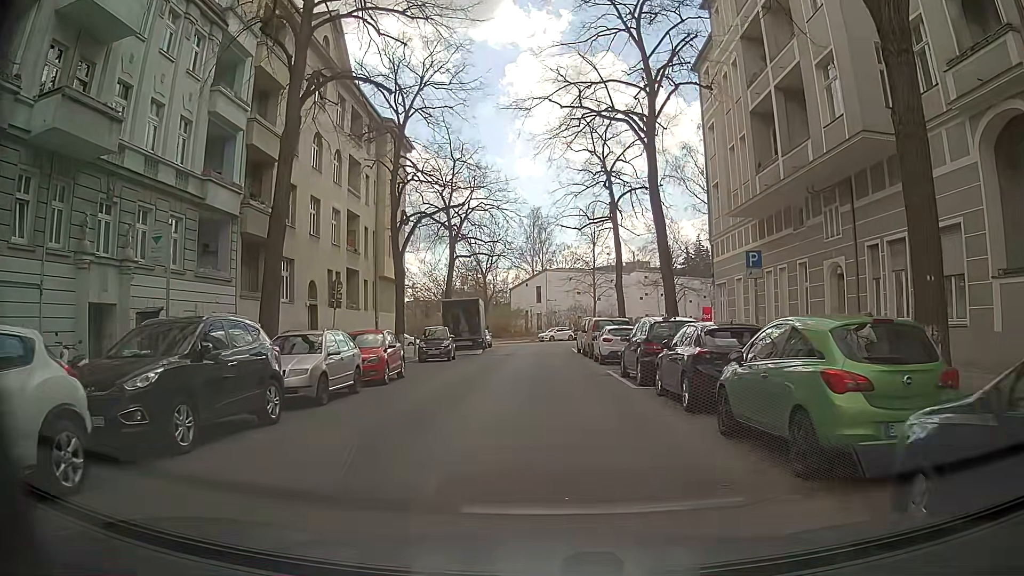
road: residential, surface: asphalt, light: Day
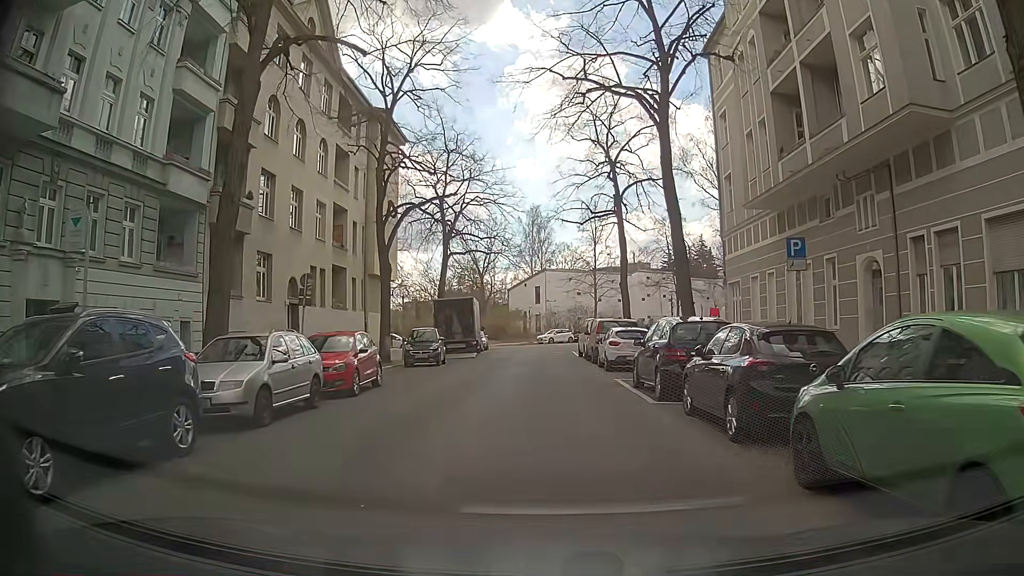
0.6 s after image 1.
(-0.1, +2.8) m; -1°
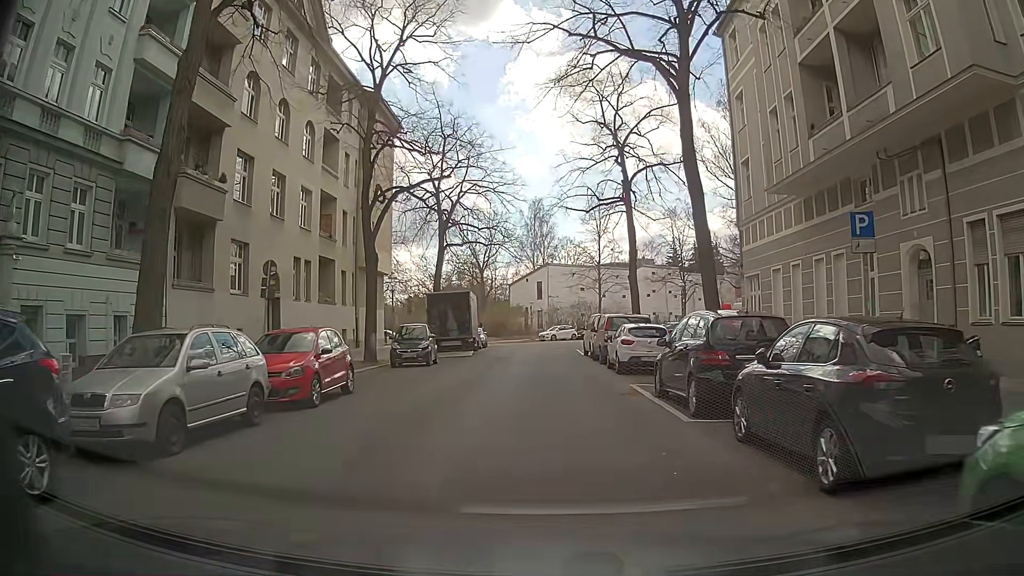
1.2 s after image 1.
(-0.1, +2.8) m; -2°
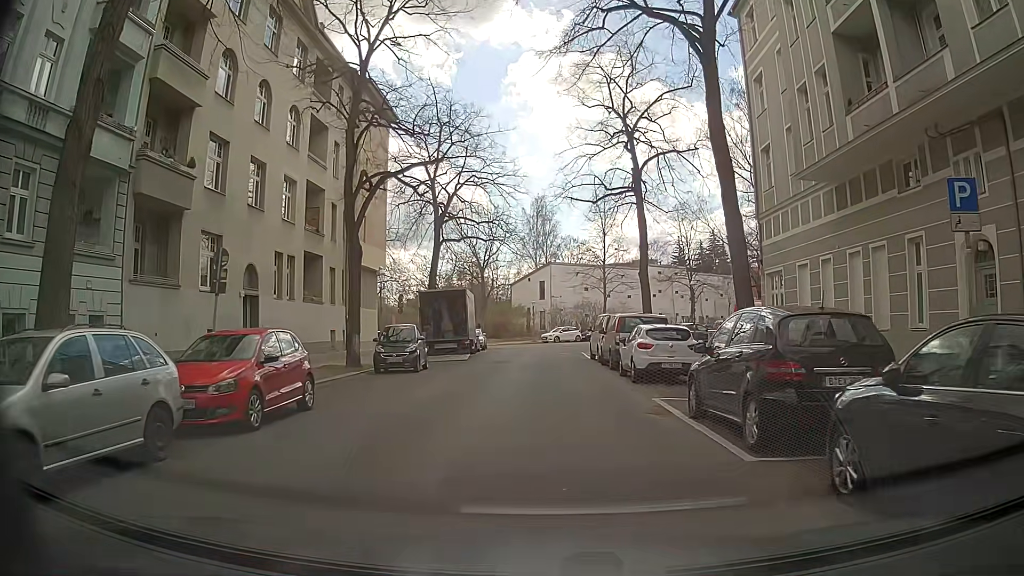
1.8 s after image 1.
(0.0, +2.8) m; 0°
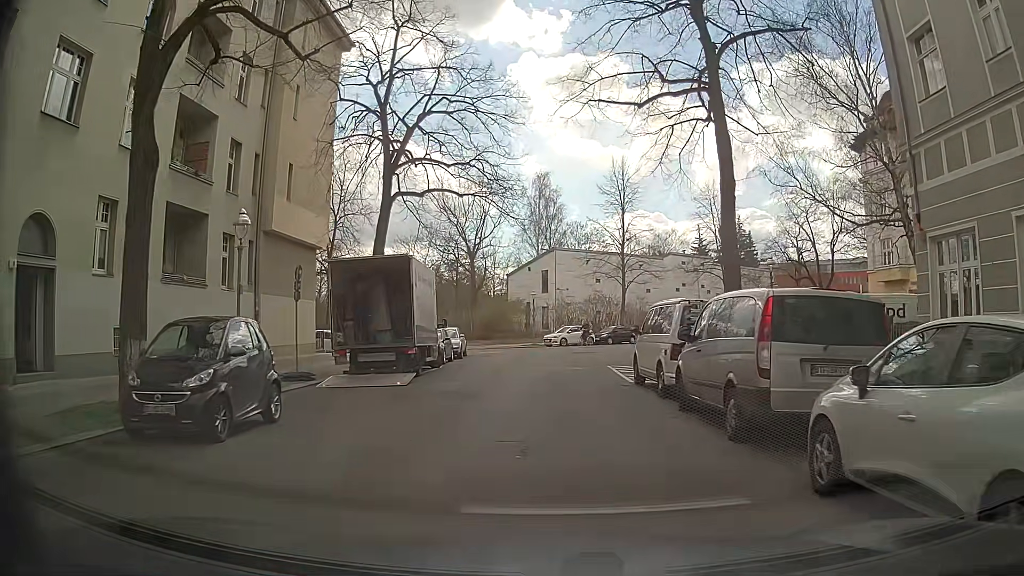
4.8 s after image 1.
(0.0, +14.1) m; +1°
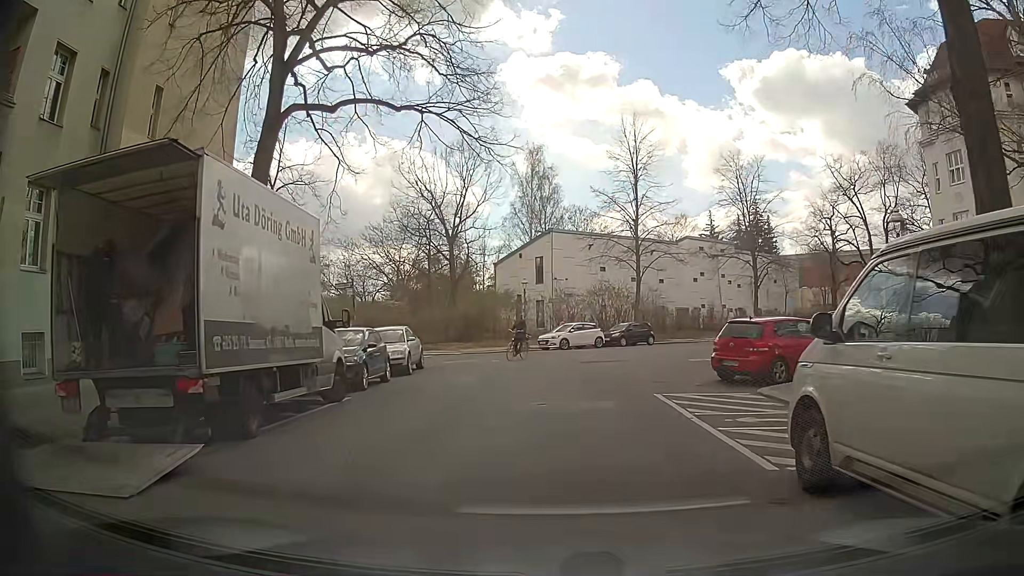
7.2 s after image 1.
(-0.1, +11.2) m; +1°
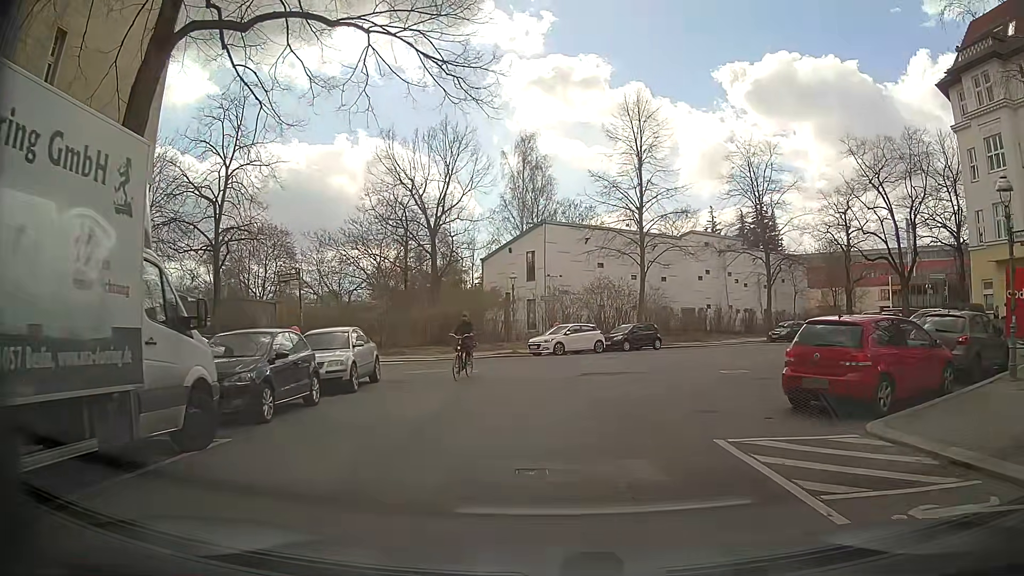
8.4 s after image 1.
(-0.2, +5.2) m; -1°
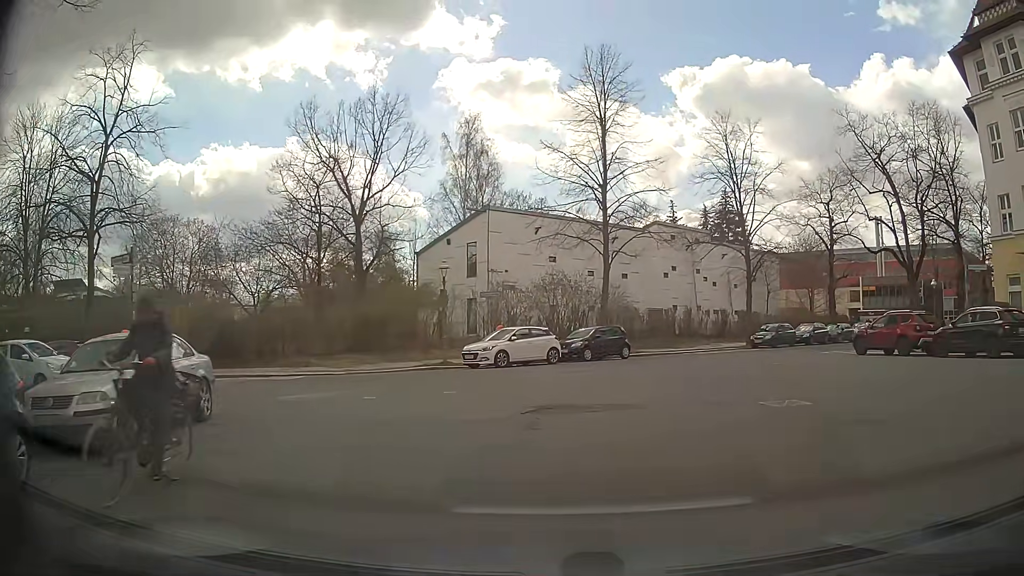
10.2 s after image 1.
(+0.2, +7.1) m; +3°
